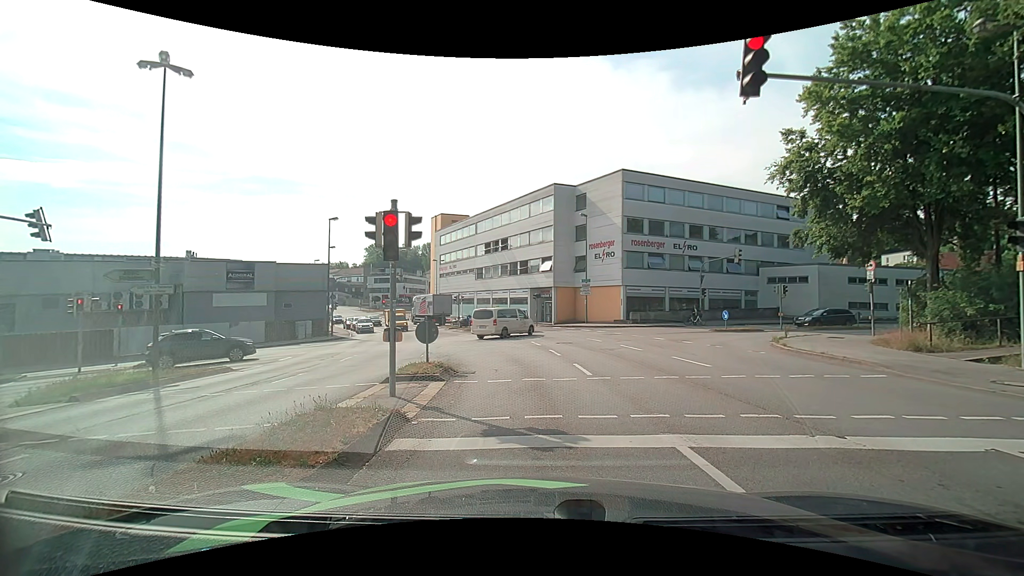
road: tertiary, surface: asphalt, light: Day
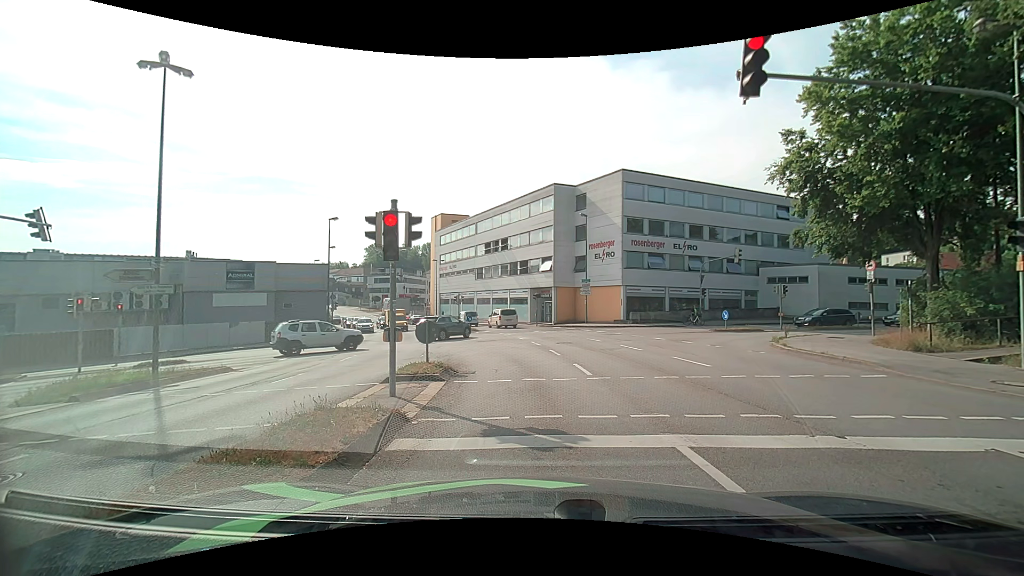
(0.0, 0.0) m; 0°
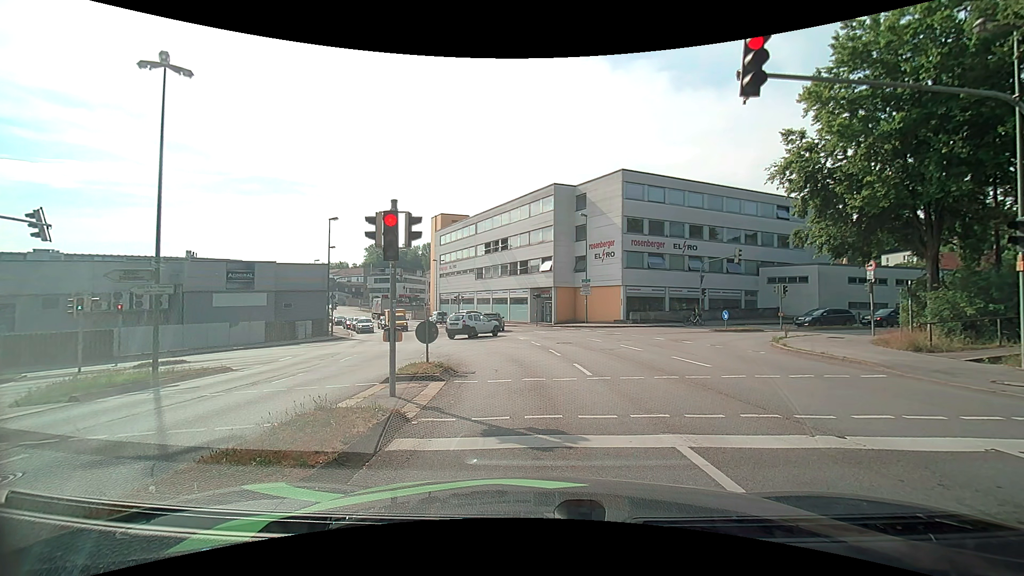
(0.0, 0.0) m; 0°
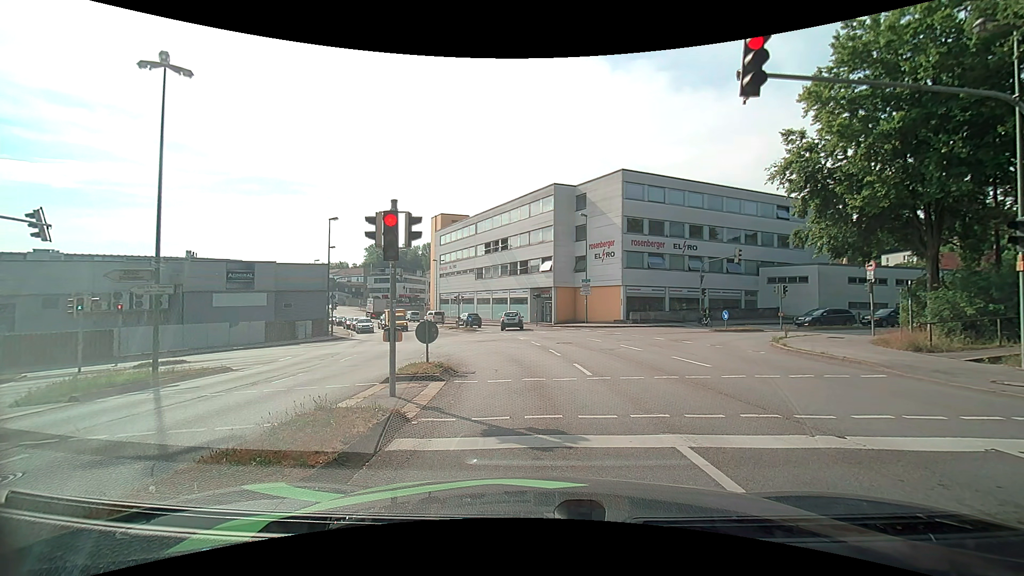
(0.0, 0.0) m; 0°
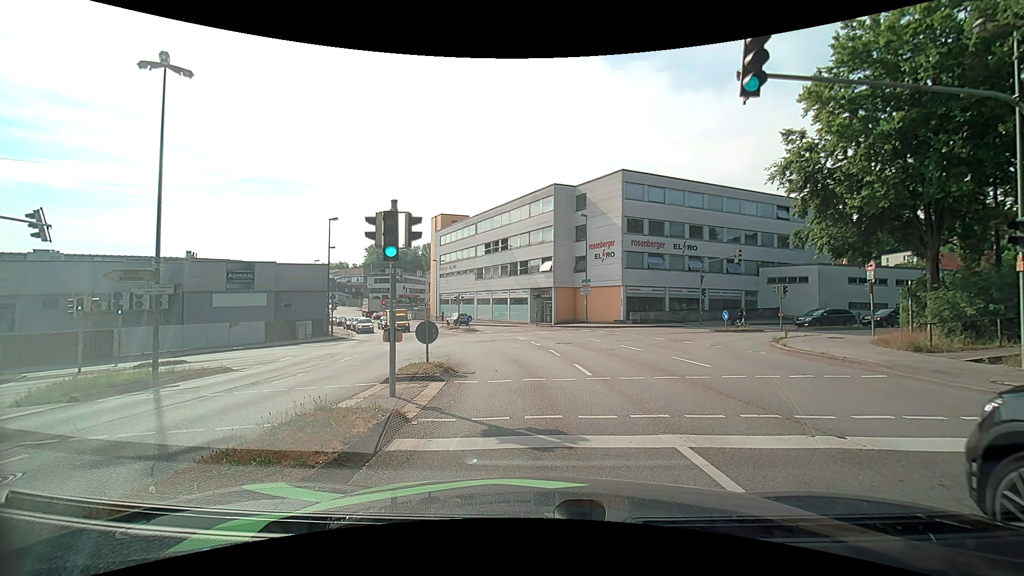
(0.0, 0.0) m; 0°
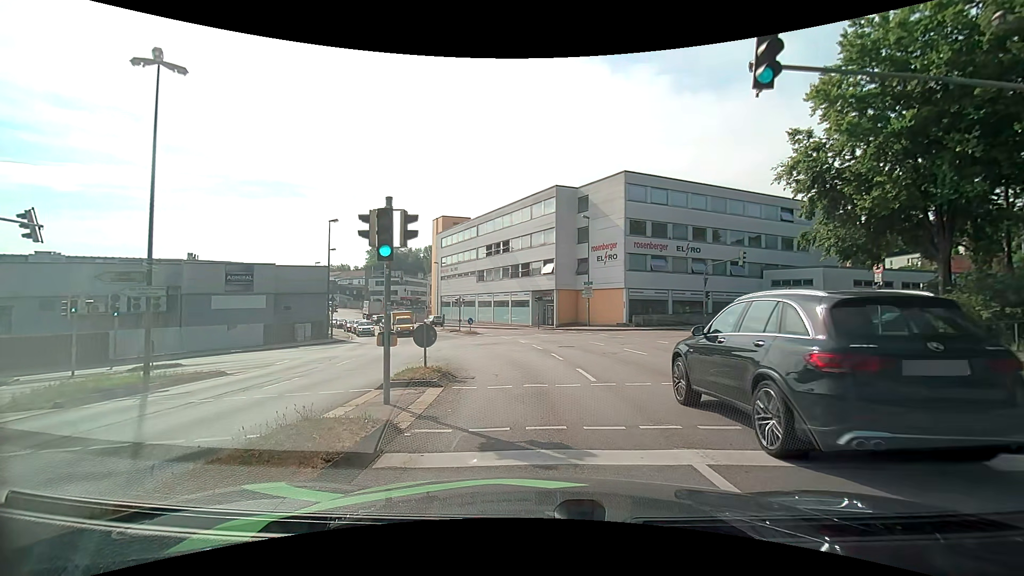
(0.0, +0.4) m; 0°
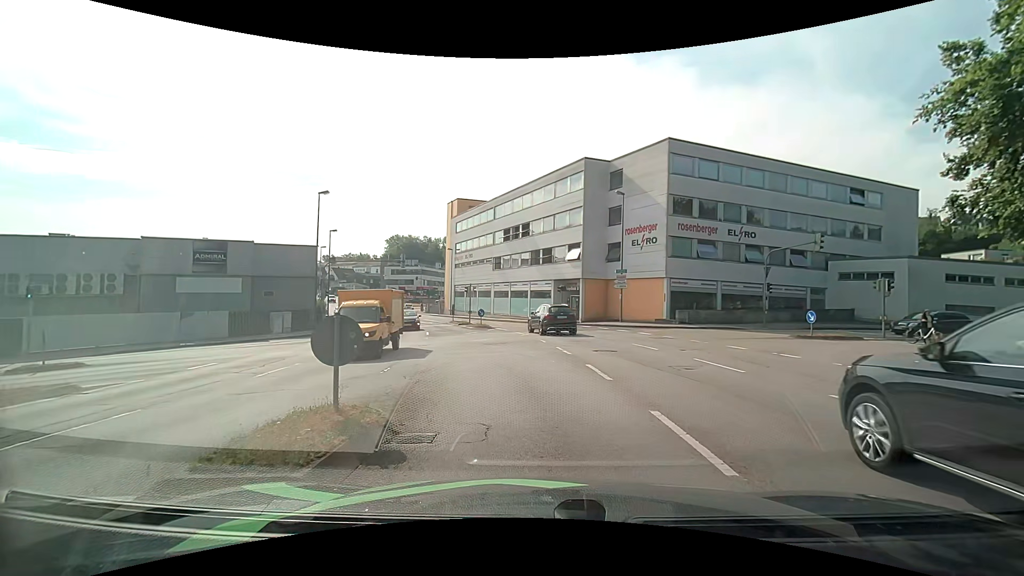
(-0.4, +6.9) m; -4°
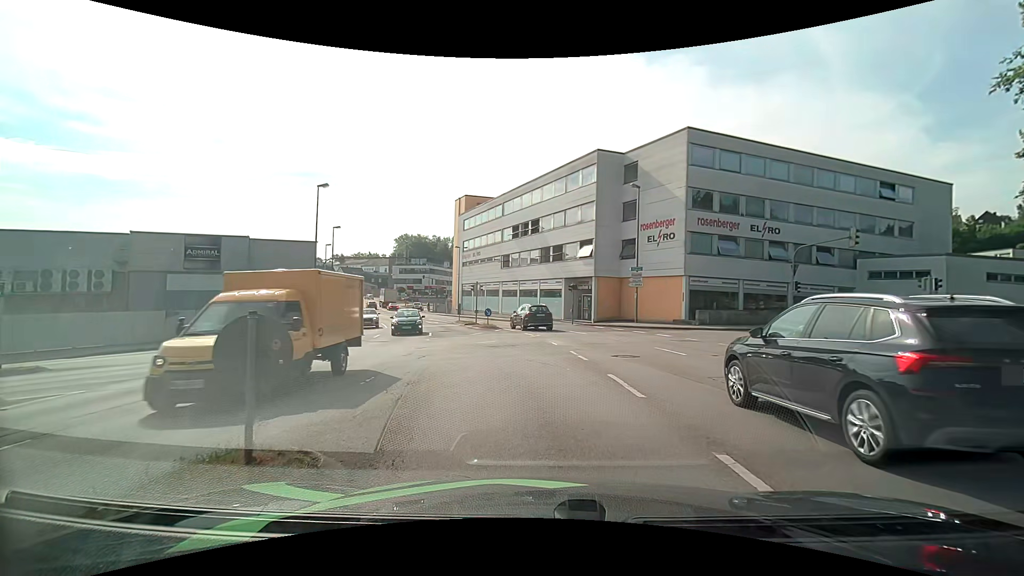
(0.0, +2.0) m; 0°
(-1, +10) (-3, +20) (-12, +21) (-21, +18) (-30, +13) (-39, +8) (-48, +3) (-56, -2) (-65, -6) (-74, -11) m
